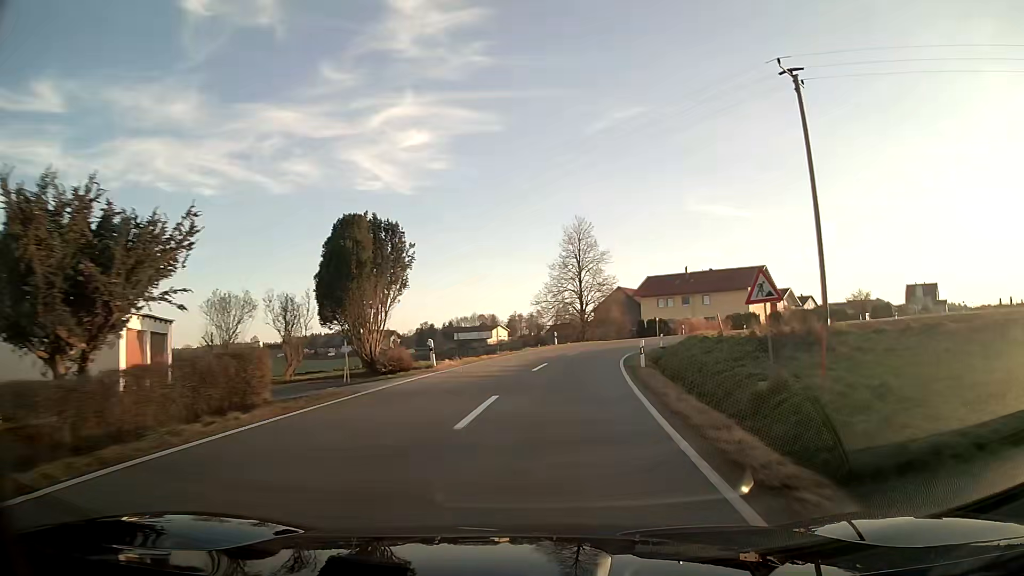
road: tertiary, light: Day
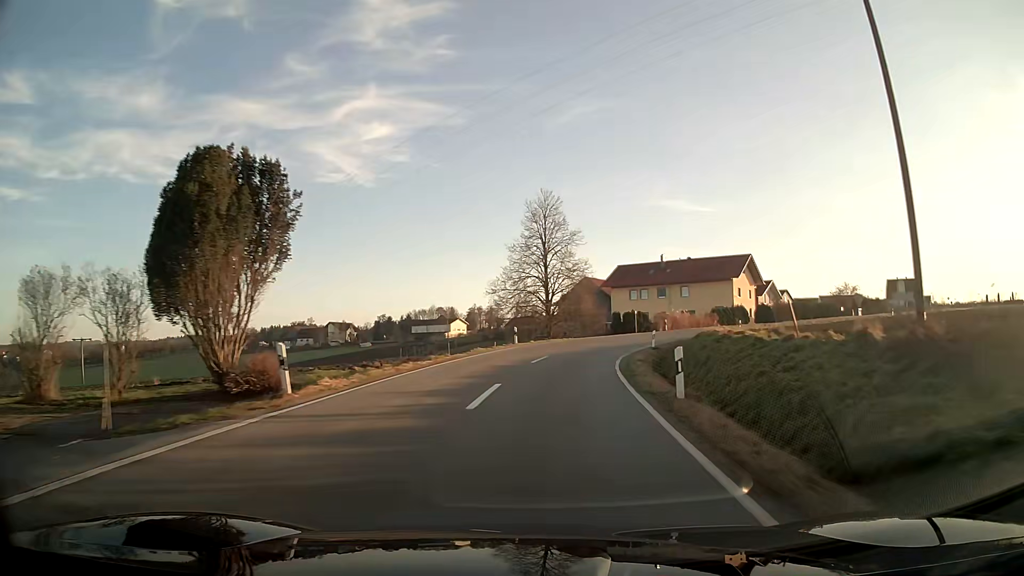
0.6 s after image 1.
(+0.3, +10.4) m; +3°
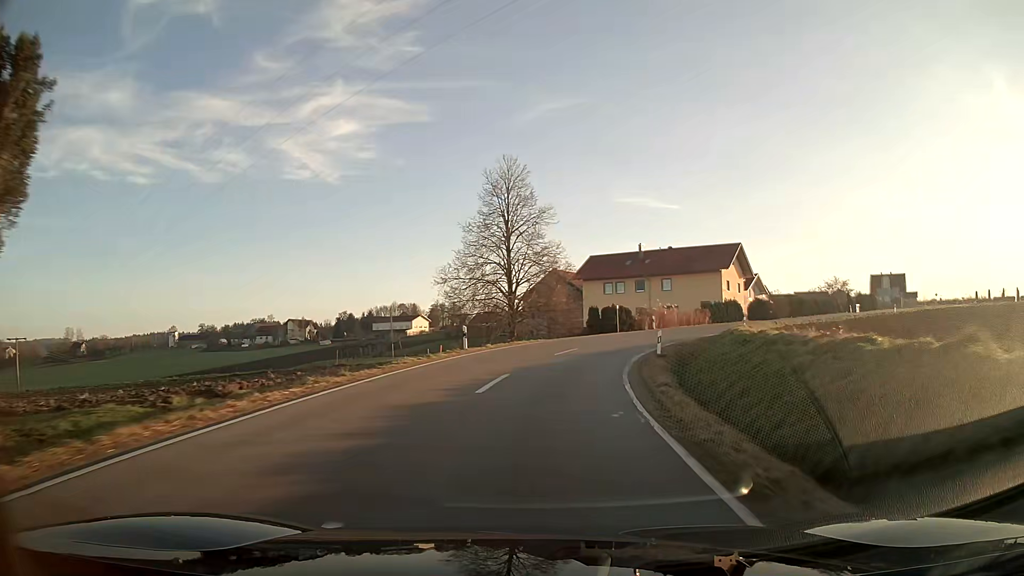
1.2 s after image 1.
(+0.3, +10.0) m; +3°
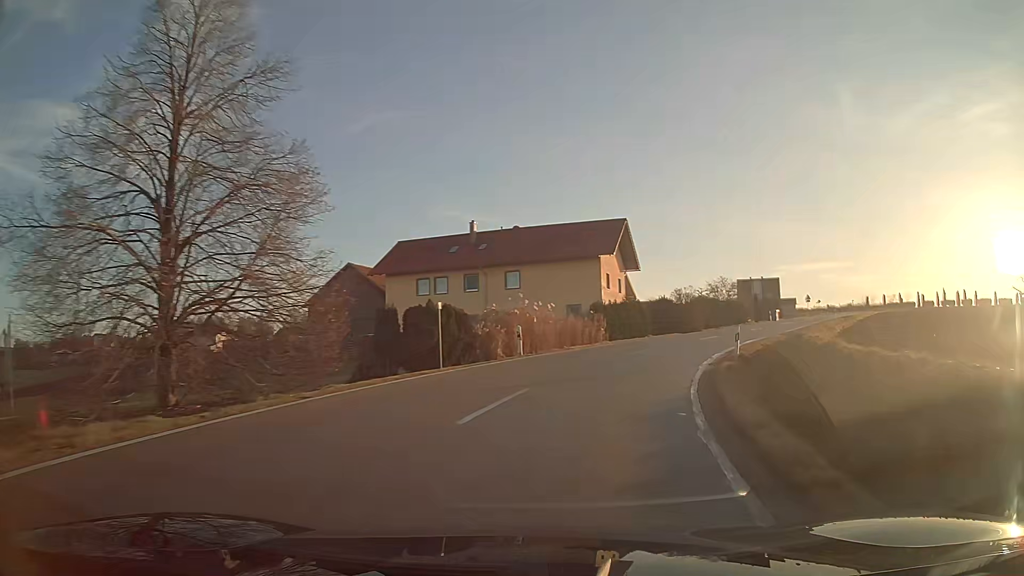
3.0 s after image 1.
(+3.3, +27.0) m; +17°
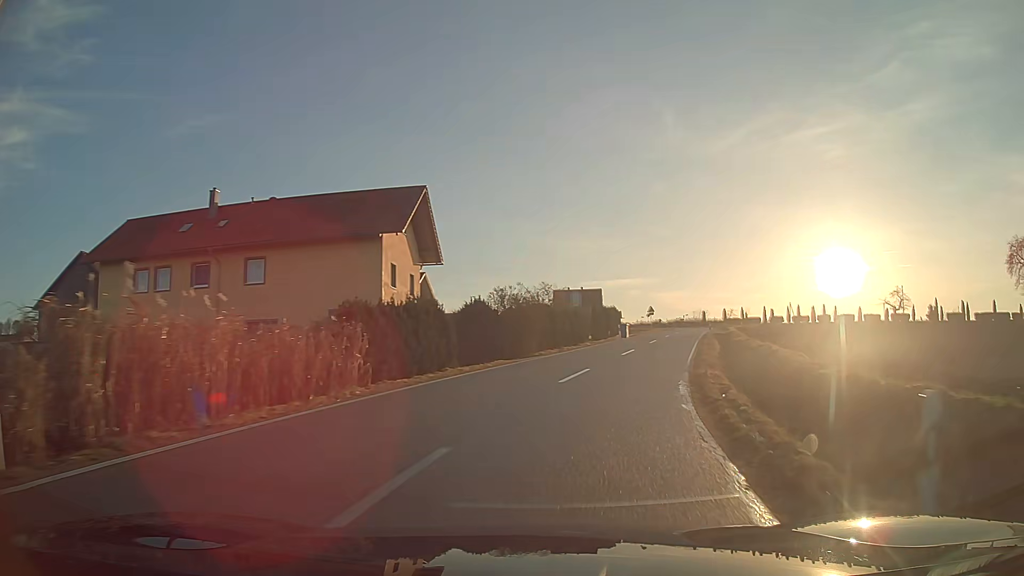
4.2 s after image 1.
(+2.5, +17.2) m; +16°
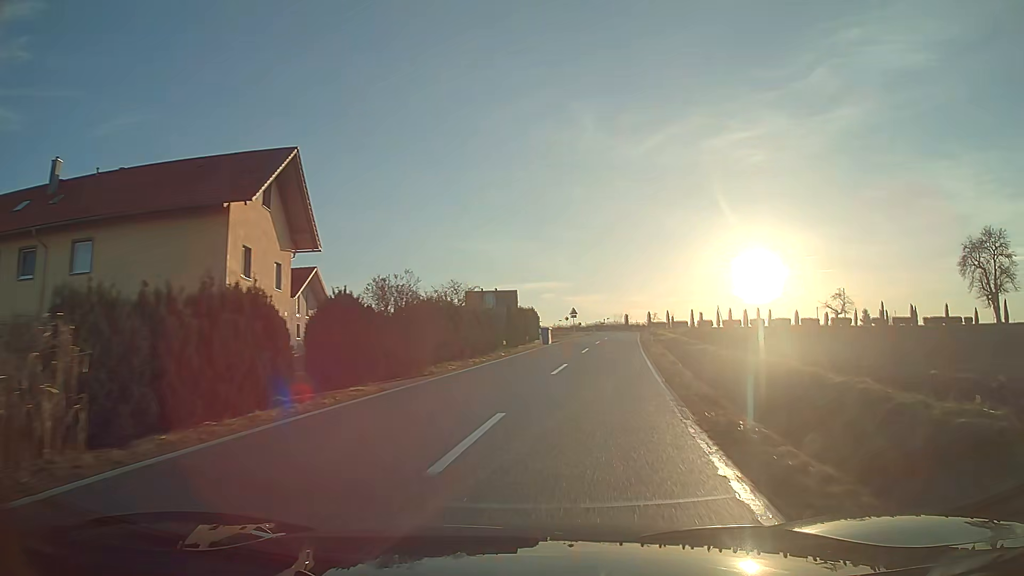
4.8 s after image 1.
(+0.5, +8.9) m; +7°
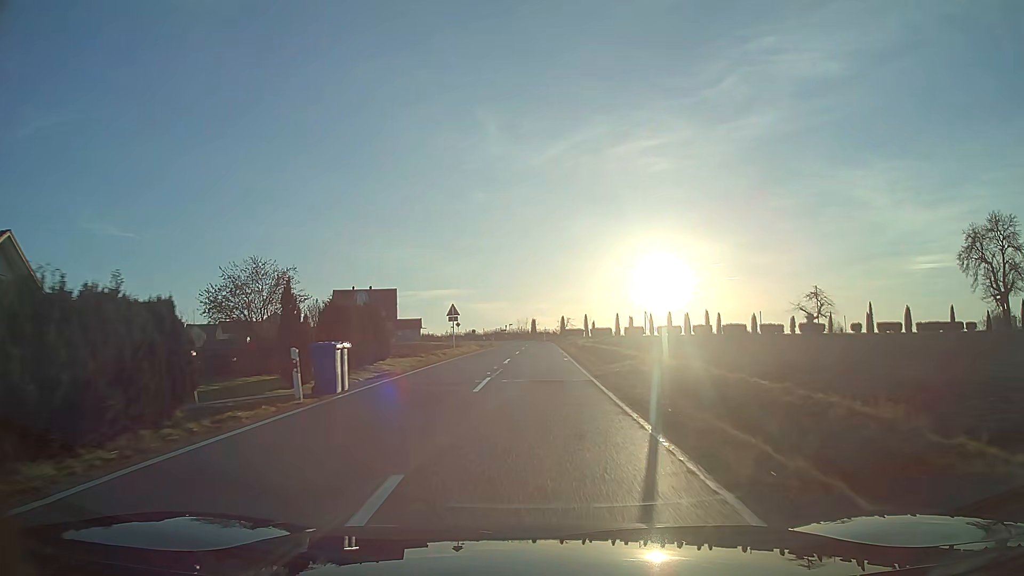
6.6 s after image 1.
(+2.3, +28.4) m; +7°
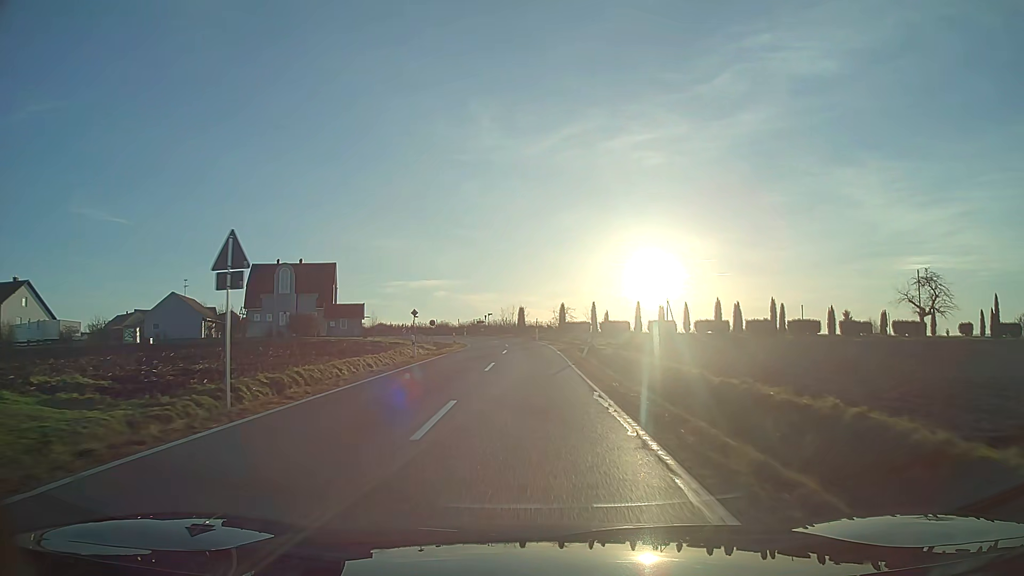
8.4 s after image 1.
(+0.3, +30.7) m; +1°
